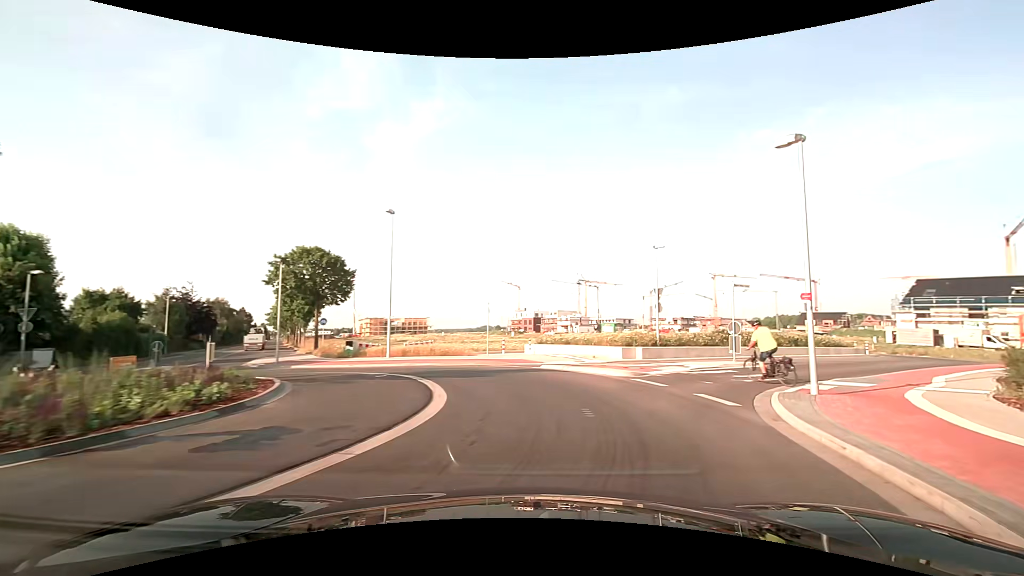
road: secondary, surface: asphalt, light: Day
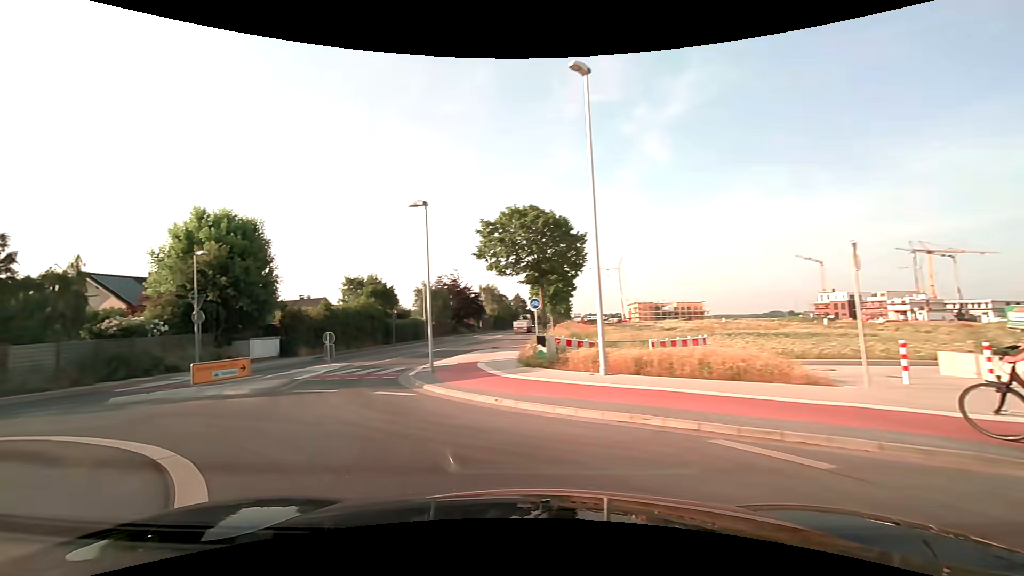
(-0.6, +15.9) m; -25°
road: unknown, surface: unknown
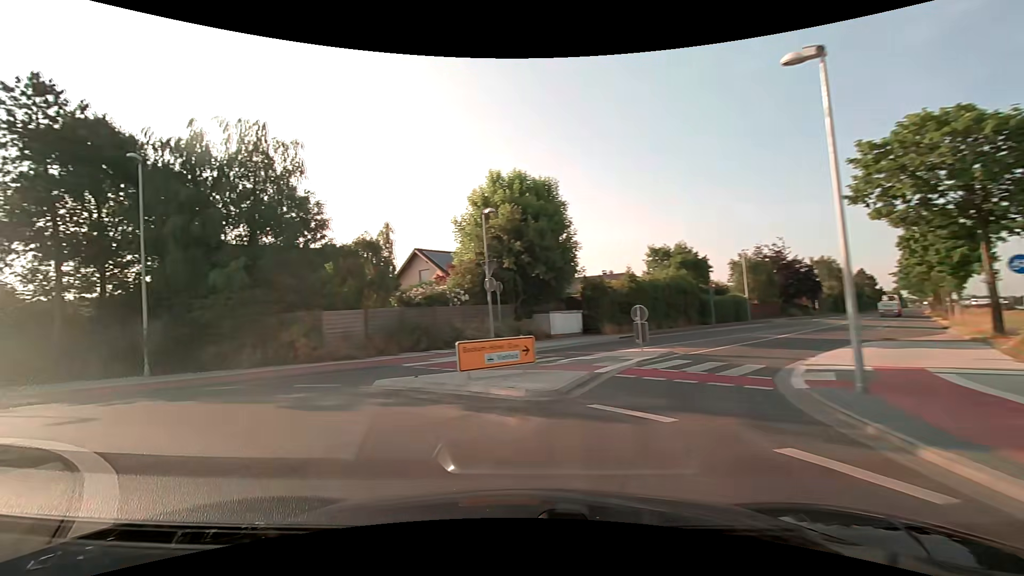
(-2.1, +7.6) m; -33°
(-4, +9) (-13, +13) (-23, +14) (-32, +18) (-41, +22) (-50, +26) (-60, +30) (-69, +34) (-78, +37) (-87, +41) m
